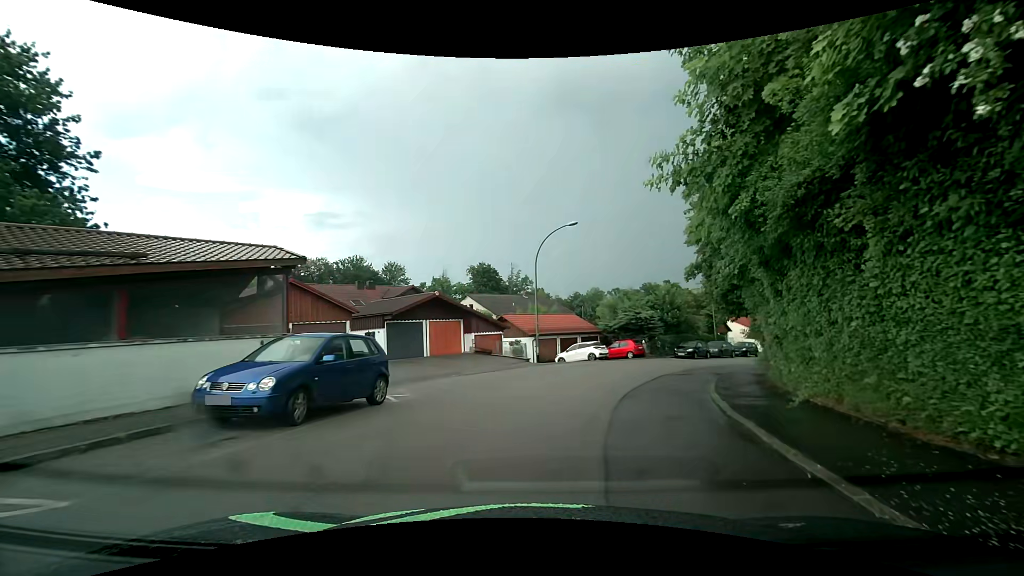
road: residential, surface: asphalt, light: Day
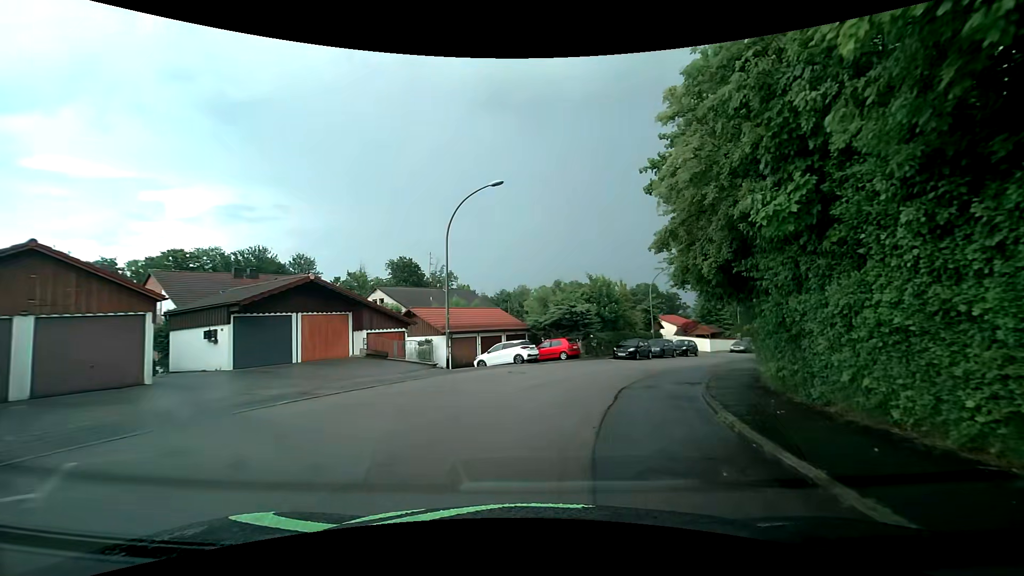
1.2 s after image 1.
(+0.5, +7.2) m; +9°
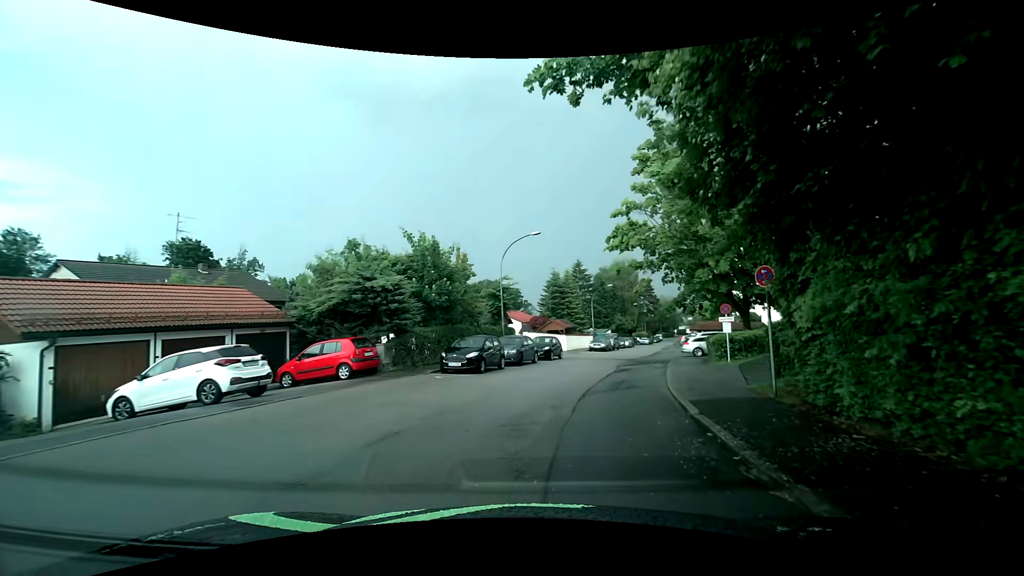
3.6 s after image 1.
(+2.2, +15.6) m; +16°
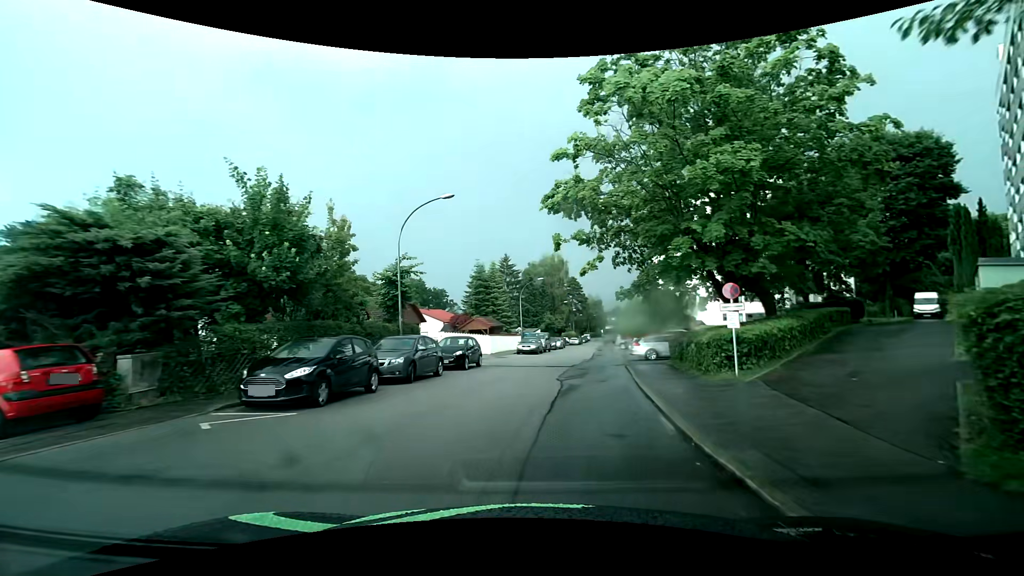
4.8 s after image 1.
(+0.7, +8.5) m; +8°
(+1, +10) (+2, +20) (+4, +30) (+6, +40) (+7, +49) (+9, +59) (+11, +69) (+13, +79) (+15, +89) (+17, +99) m
